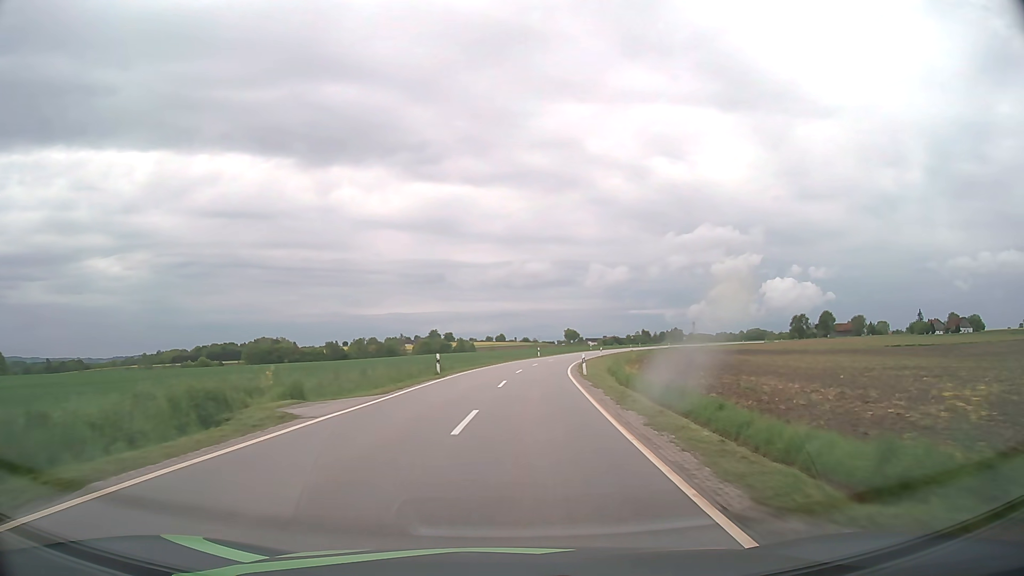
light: Day
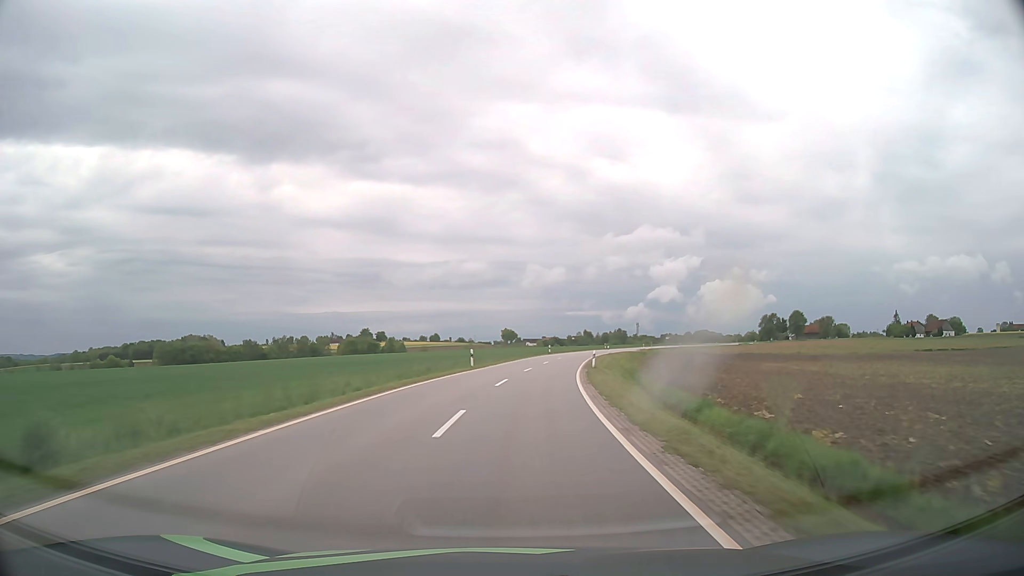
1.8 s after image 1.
(+1.8, +37.1) m; +5°
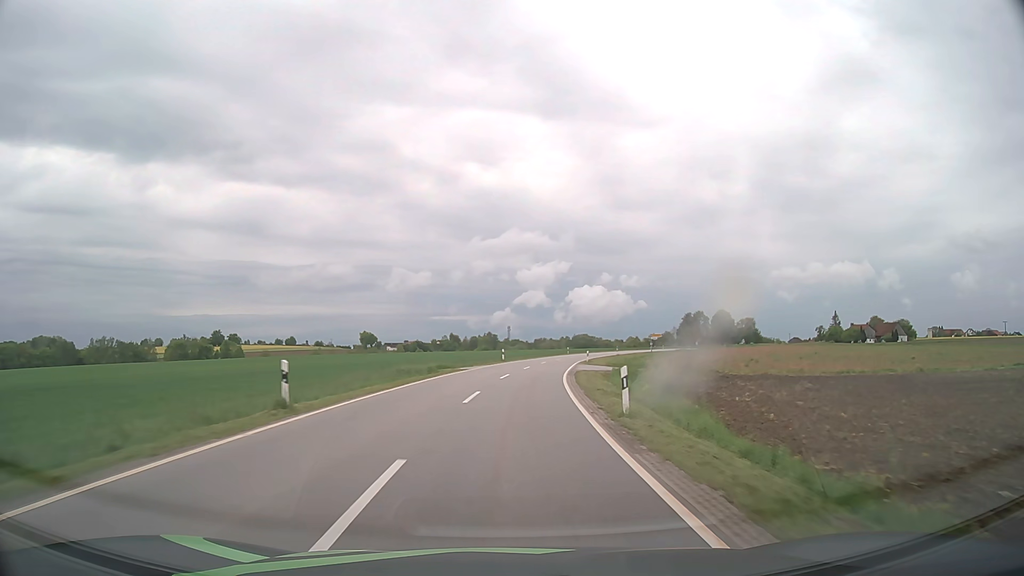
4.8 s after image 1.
(+6.8, +66.4) m; +11°
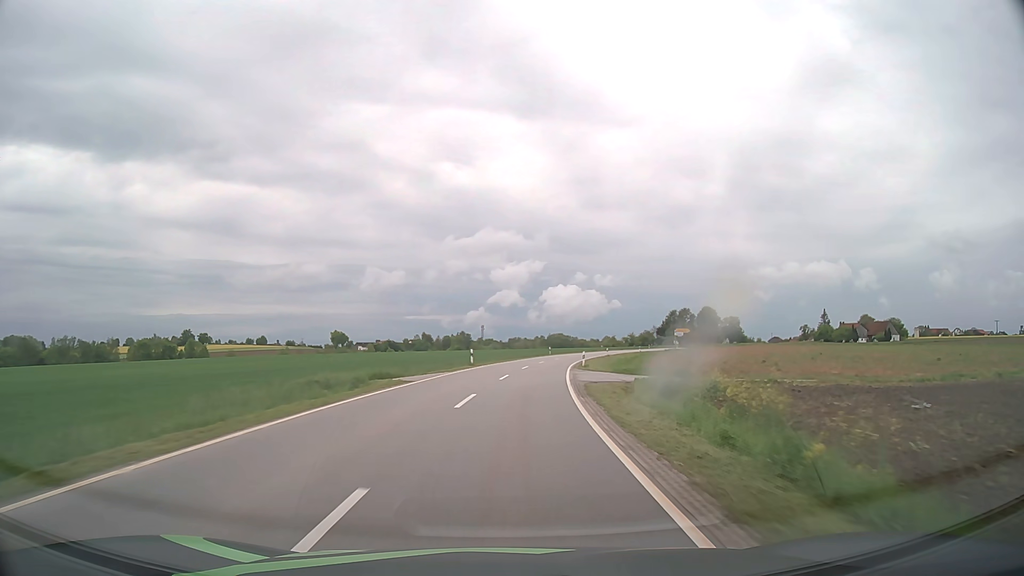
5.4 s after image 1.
(+0.3, +13.8) m; +2°
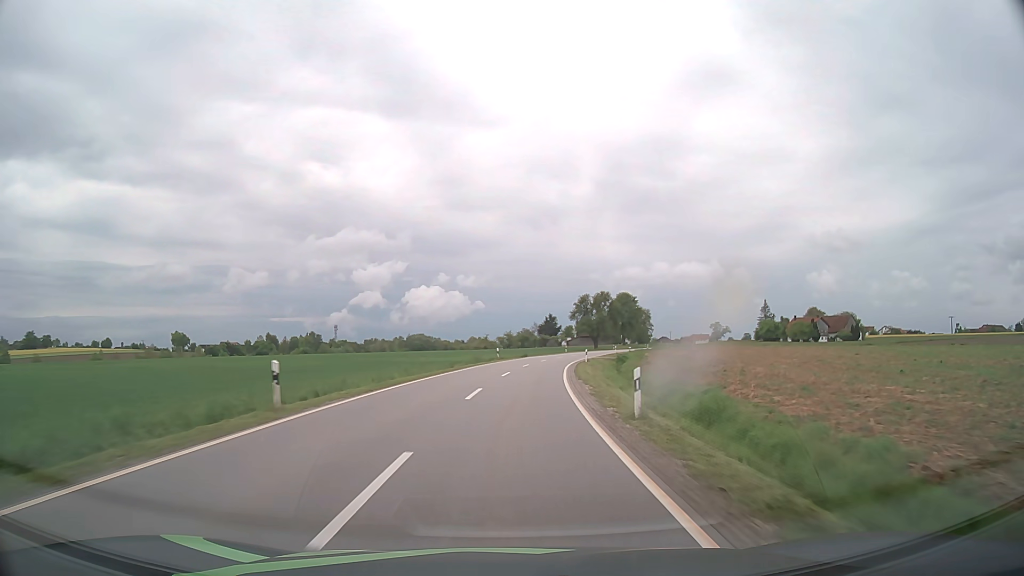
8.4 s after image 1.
(+7.3, +70.3) m; +12°
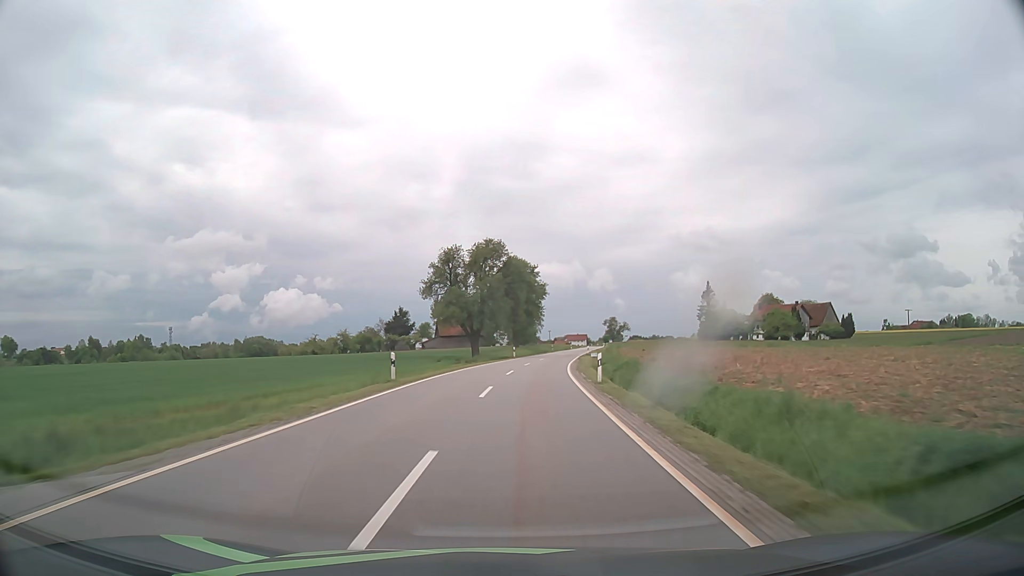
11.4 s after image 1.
(+7.3, +72.4) m; +12°
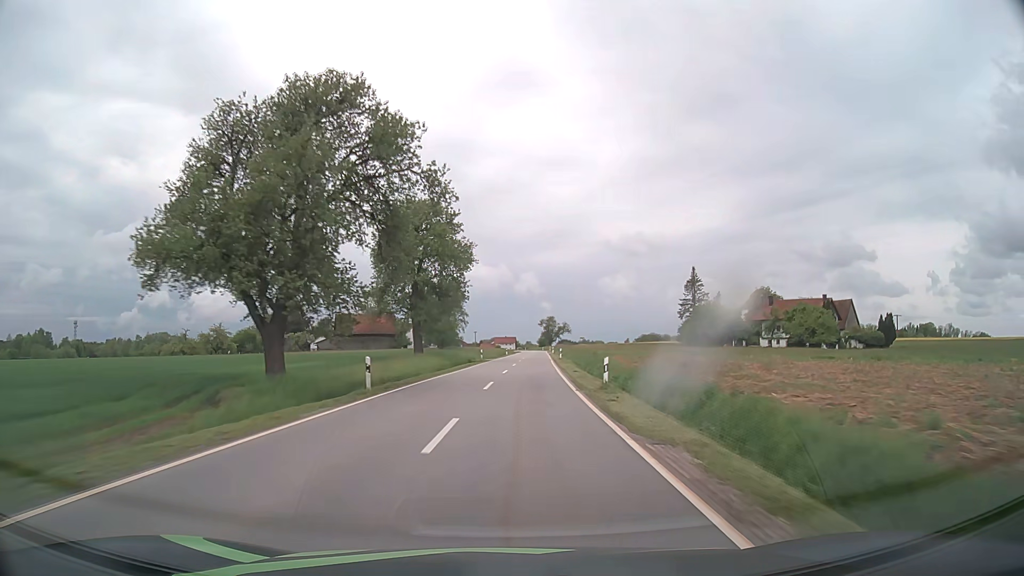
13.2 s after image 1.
(+2.7, +44.5) m; +6°
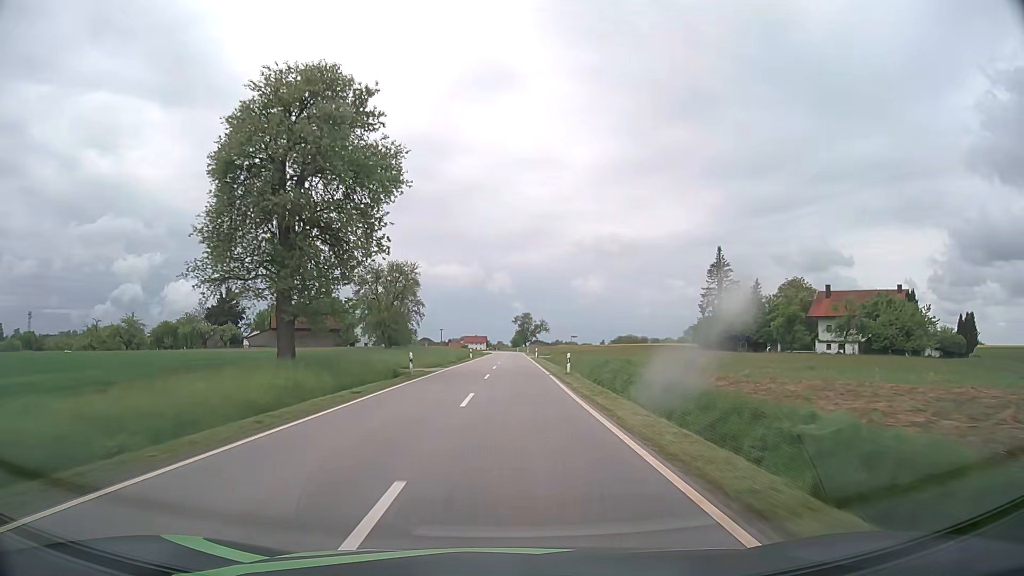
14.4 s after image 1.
(+0.8, +30.1) m; +2°
(0, +10) (0, +20) (0, +30) (0, +40) (+1, +50) (+1, +60) (+1, +70) (+1, +80) (+1, +90) (+1, +100) m
